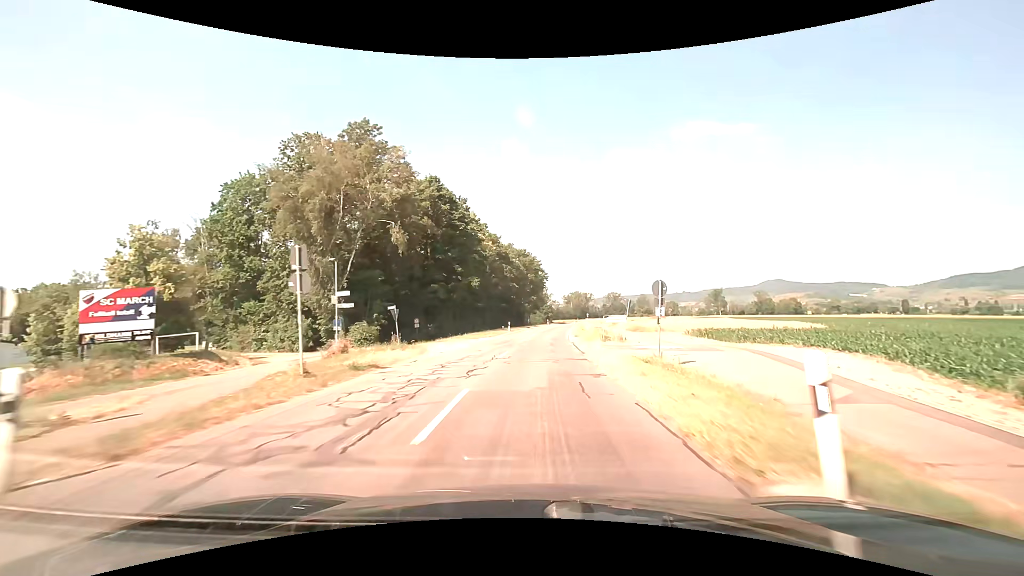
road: secondary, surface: asphalt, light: Day
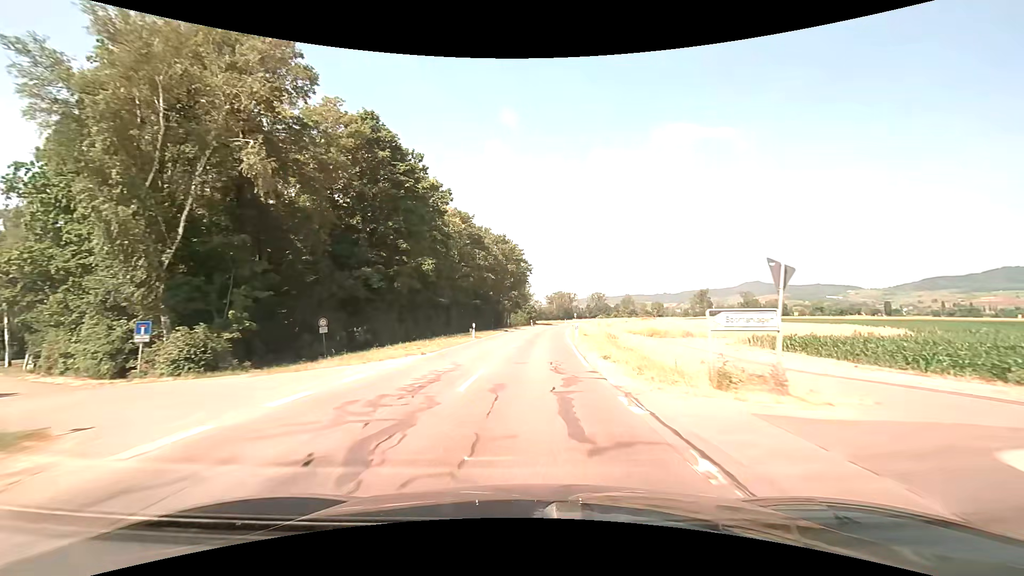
(+0.4, +20.3) m; +2°
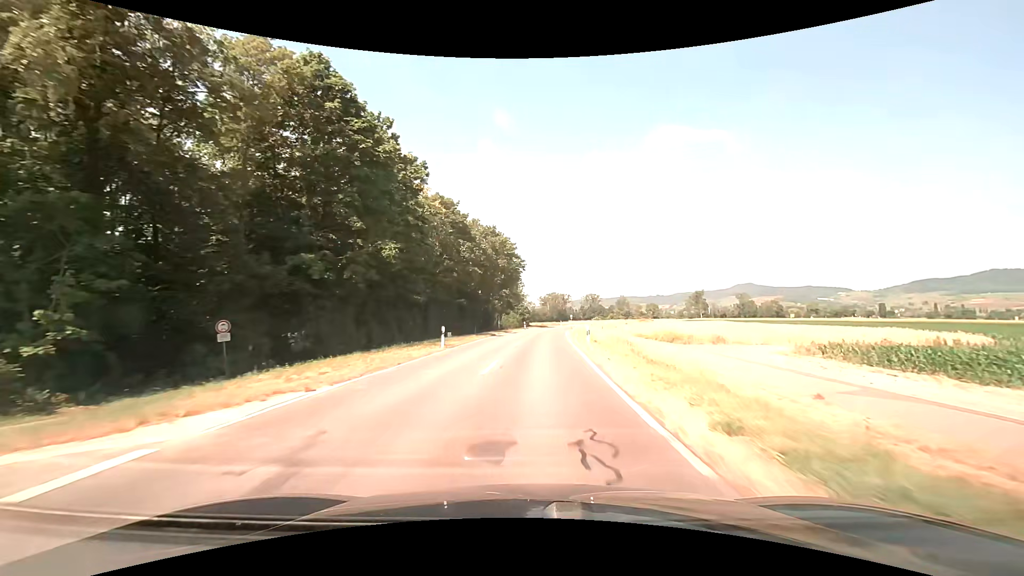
(+0.1, +10.2) m; +1°
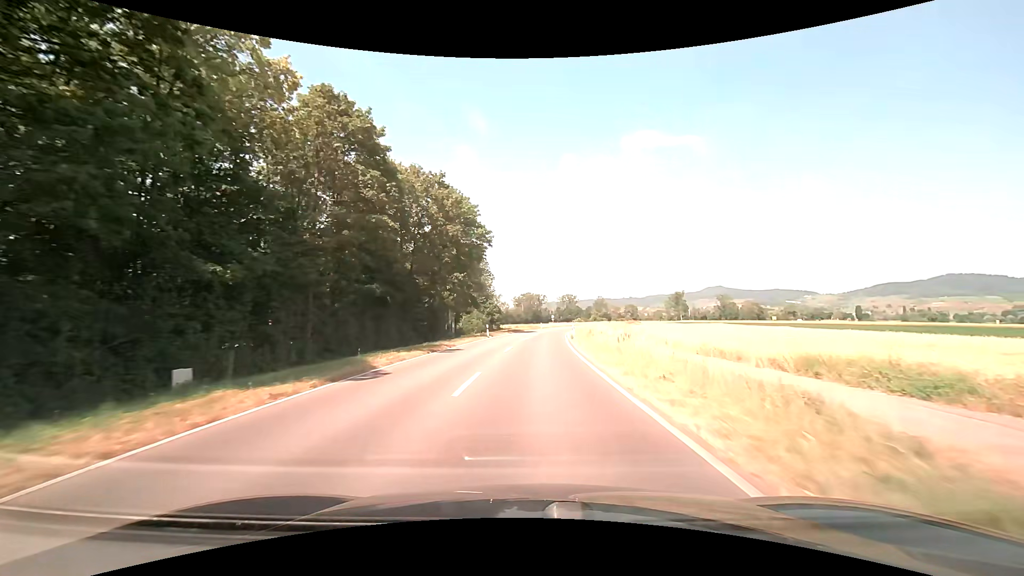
(+0.6, +30.8) m; +3°
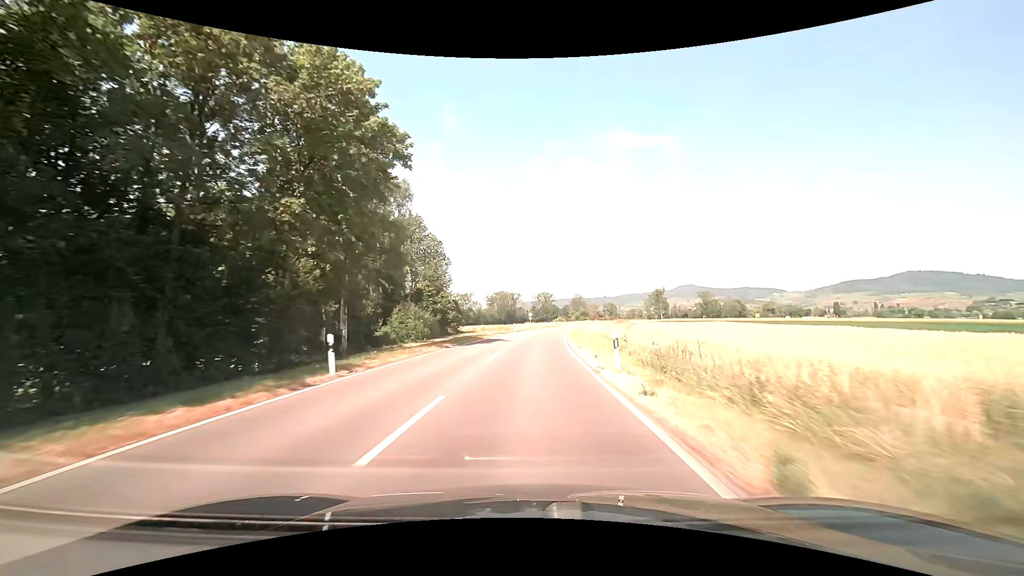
(+1.0, +31.3) m; +3°
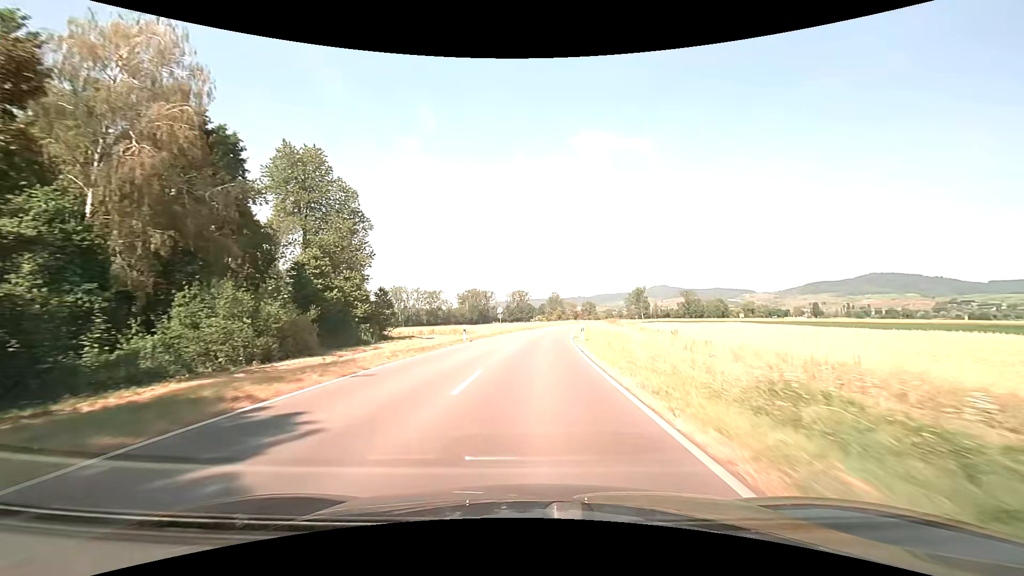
(+0.6, +32.1) m; +3°
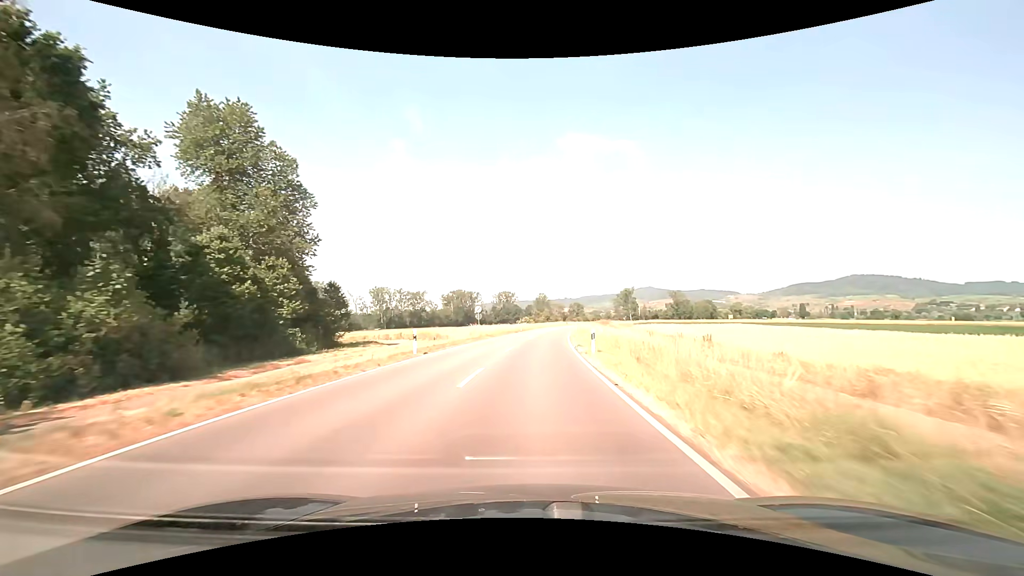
(+0.1, +10.9) m; +1°
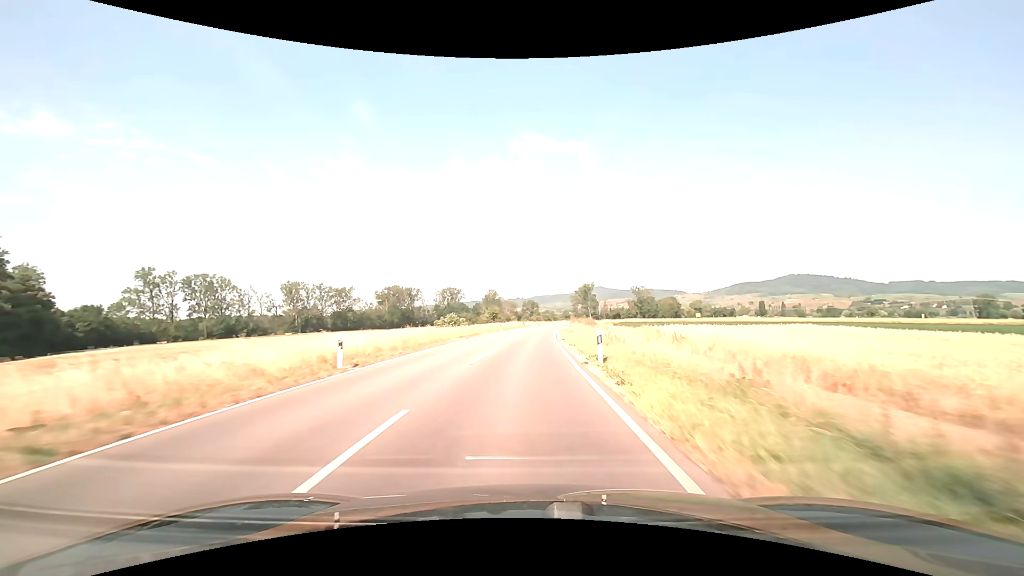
(+3.2, +55.2) m; +6°
(0, +10) (0, +20) (0, +30) (0, +40) (+1, +50) (+2, +60) (+2, +70) (+3, +80) (+4, +90) (+5, +100) m
